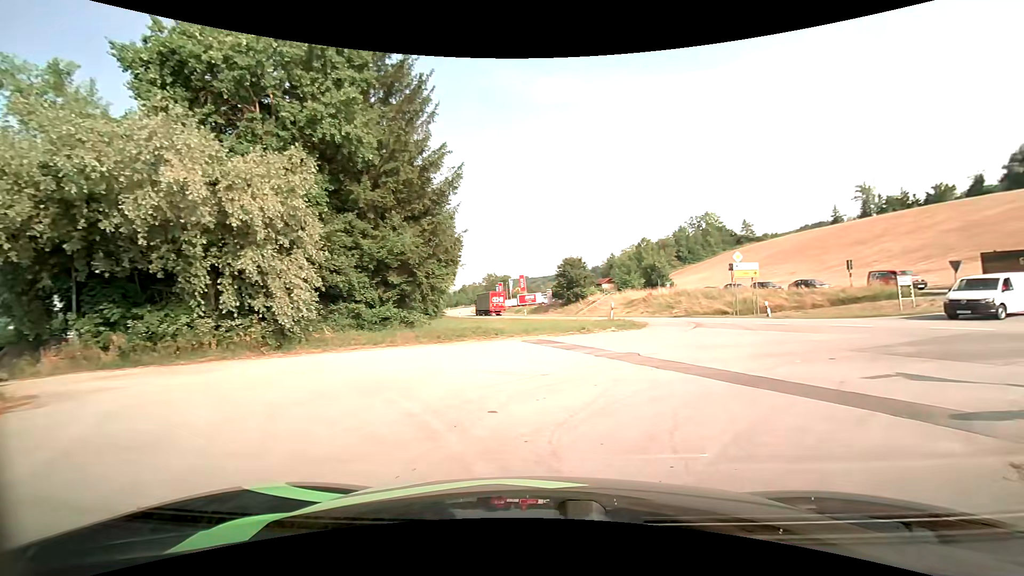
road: residential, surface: asphalt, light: Day
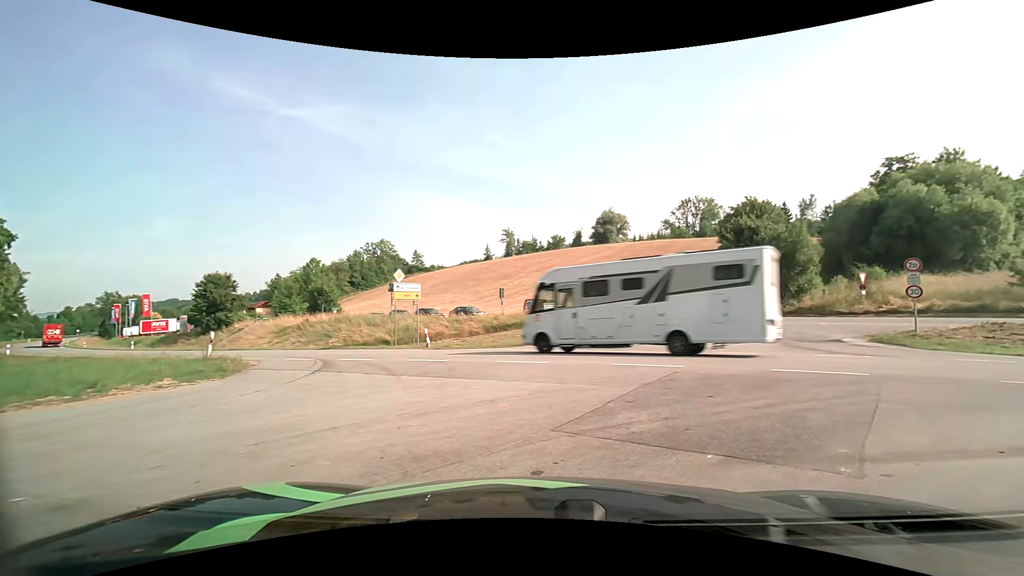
(+2.3, +7.6) m; +35°
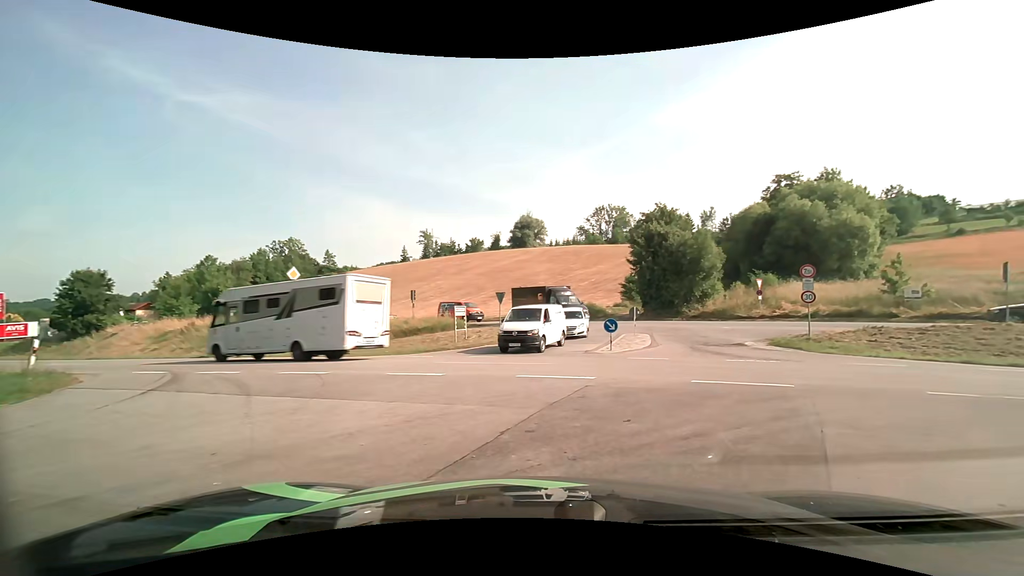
(+0.1, +1.7) m; +9°
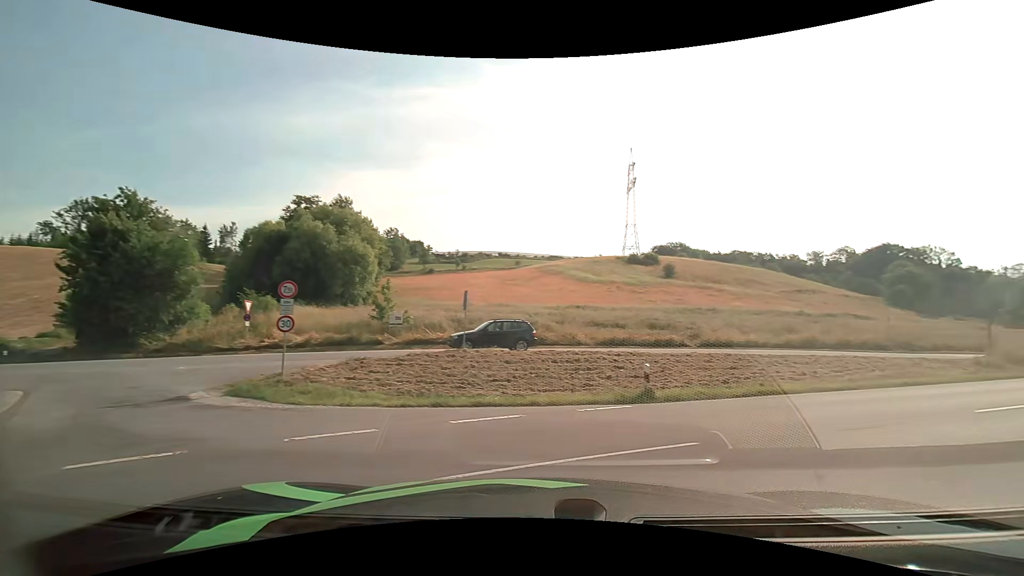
(+3.2, +7.1) m; +49°
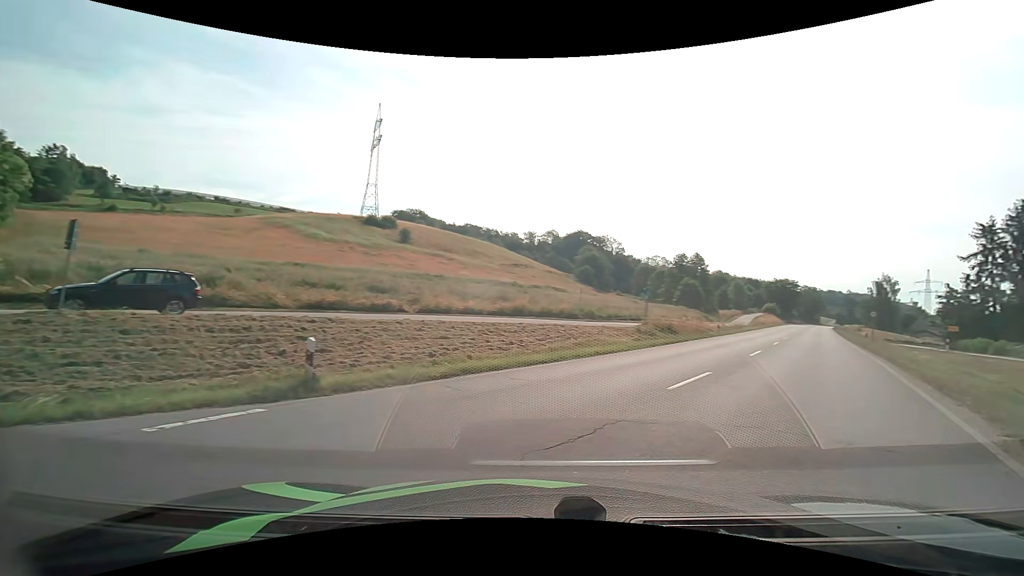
(+1.2, +4.4) m; +31°
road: primary
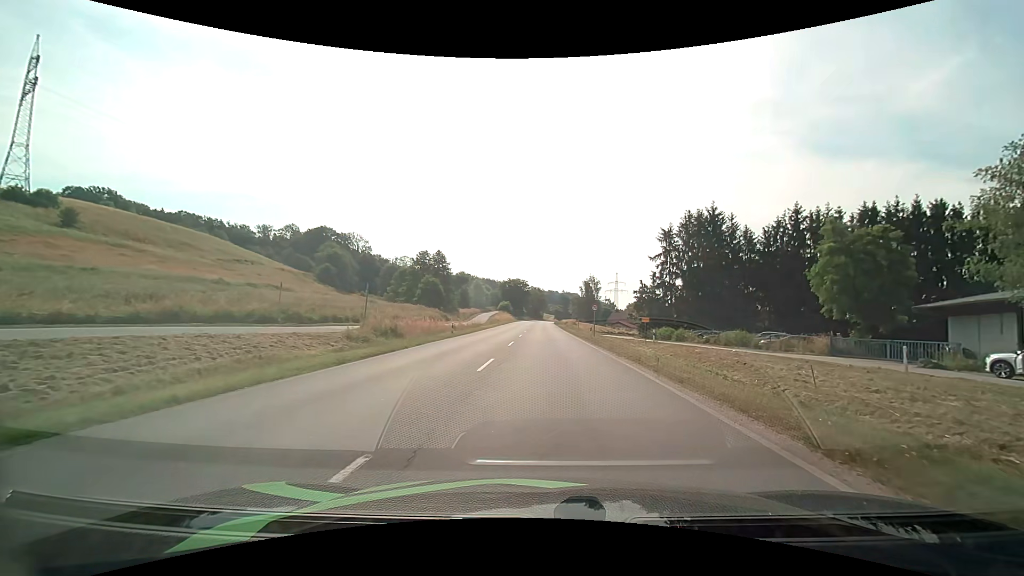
(+3.0, +8.7) m; +29°
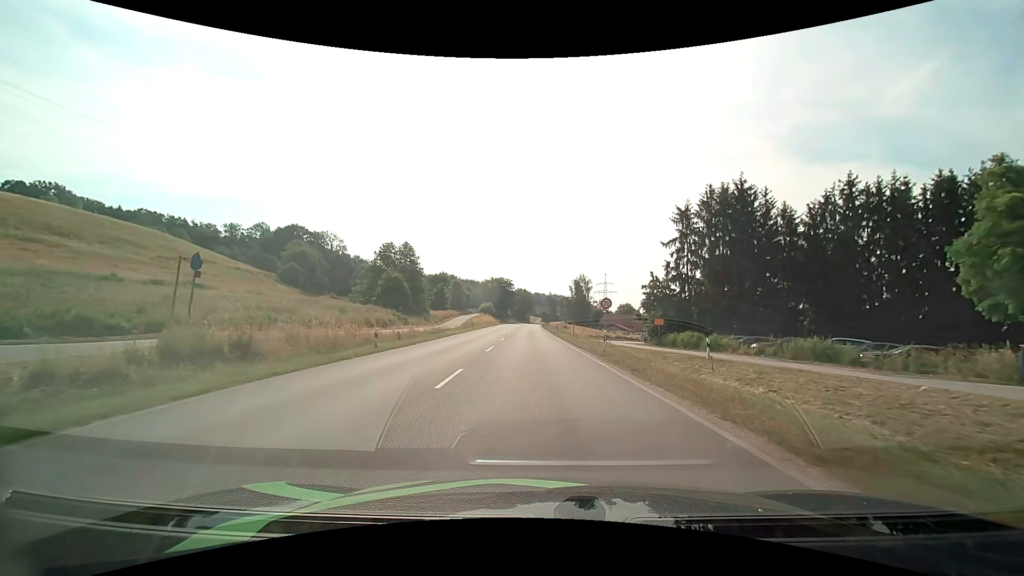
(+0.2, +15.4) m; +1°
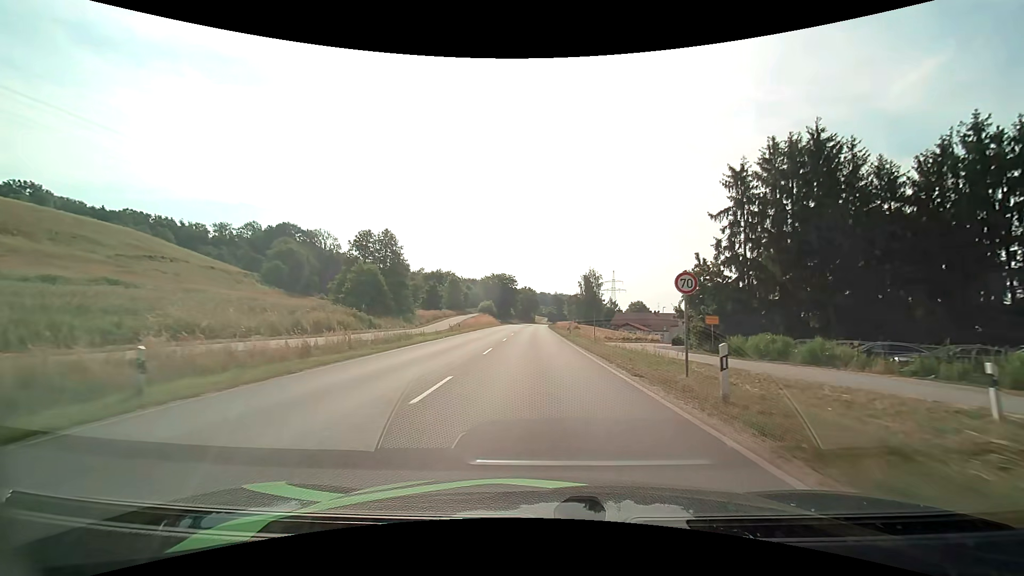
(-0.1, +14.2) m; -1°
(0, +10) (0, +20) (0, +30) (0, +40) (0, +50) (0, +60) (0, +70) (0, +80) (0, +90) (0, +100) m
